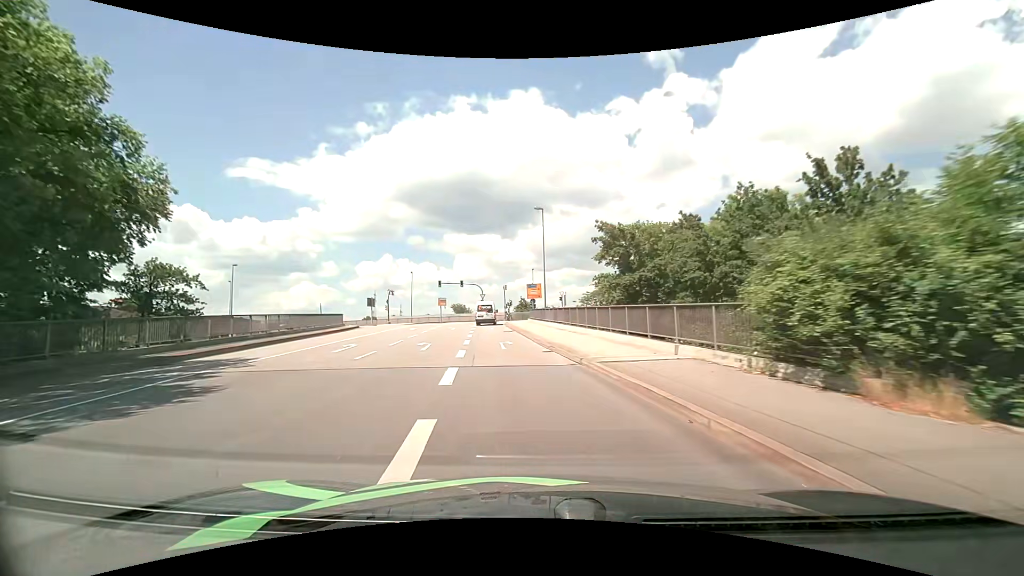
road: primary_link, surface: asphalt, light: Day
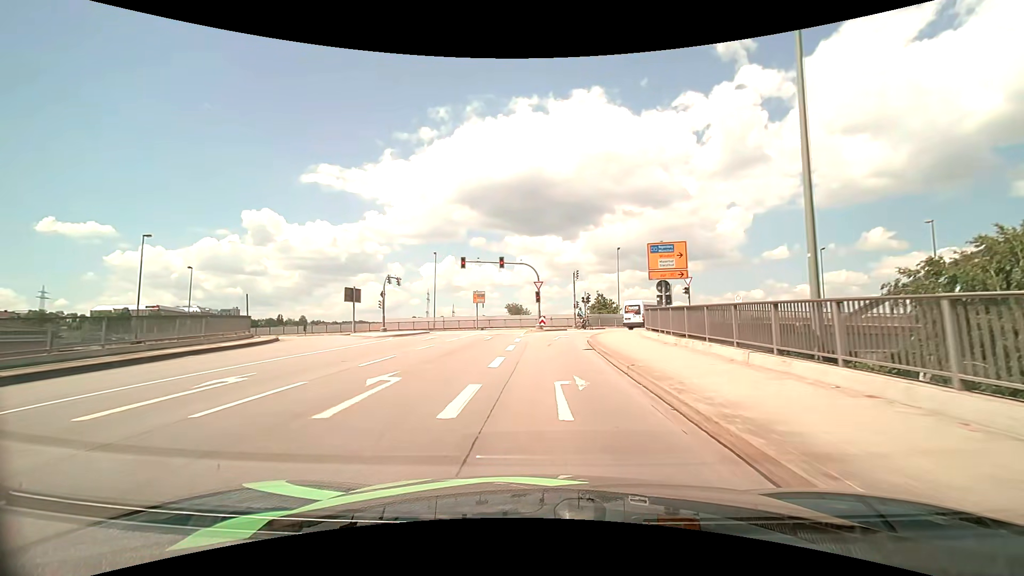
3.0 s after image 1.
(-3.2, +33.0) m; -8°
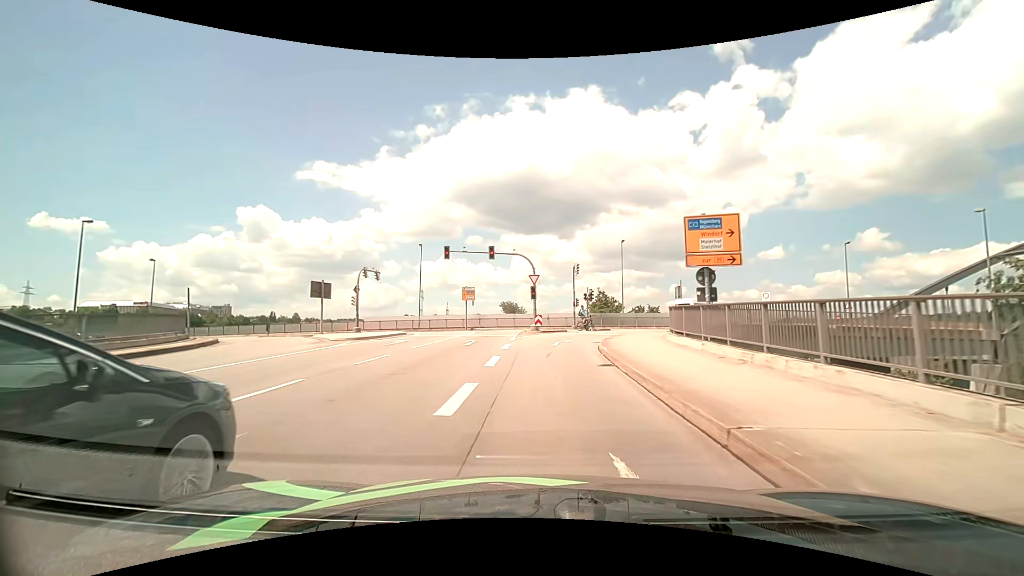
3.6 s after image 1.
(0.0, +5.9) m; 0°
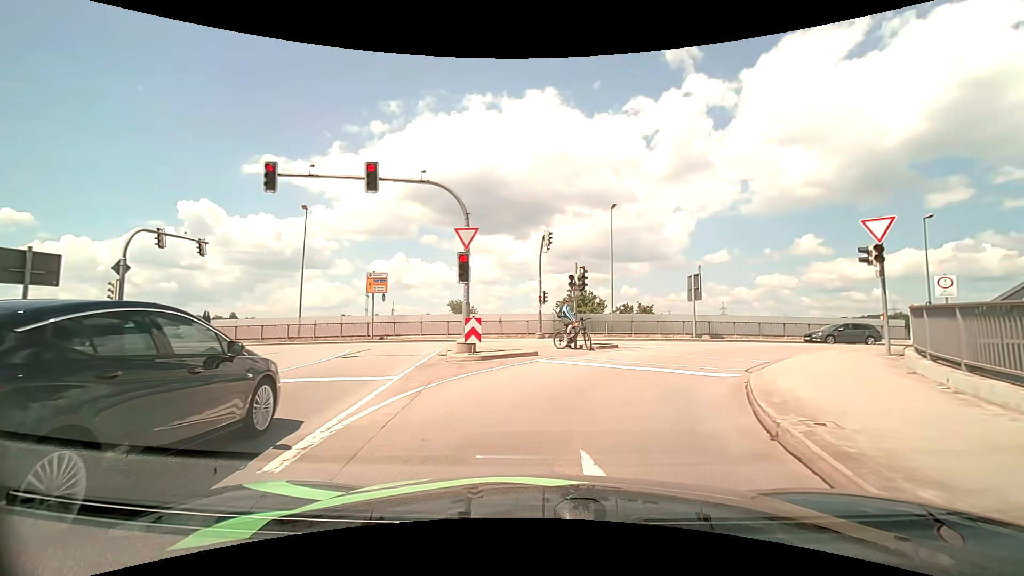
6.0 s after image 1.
(+0.5, +19.8) m; +5°
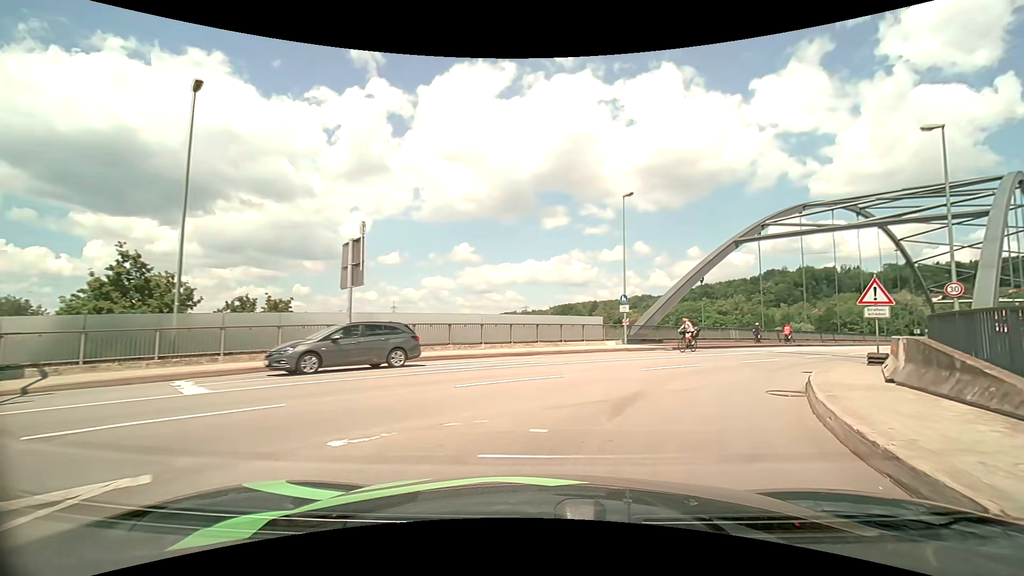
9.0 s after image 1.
(+4.9, +17.6) m; +36°
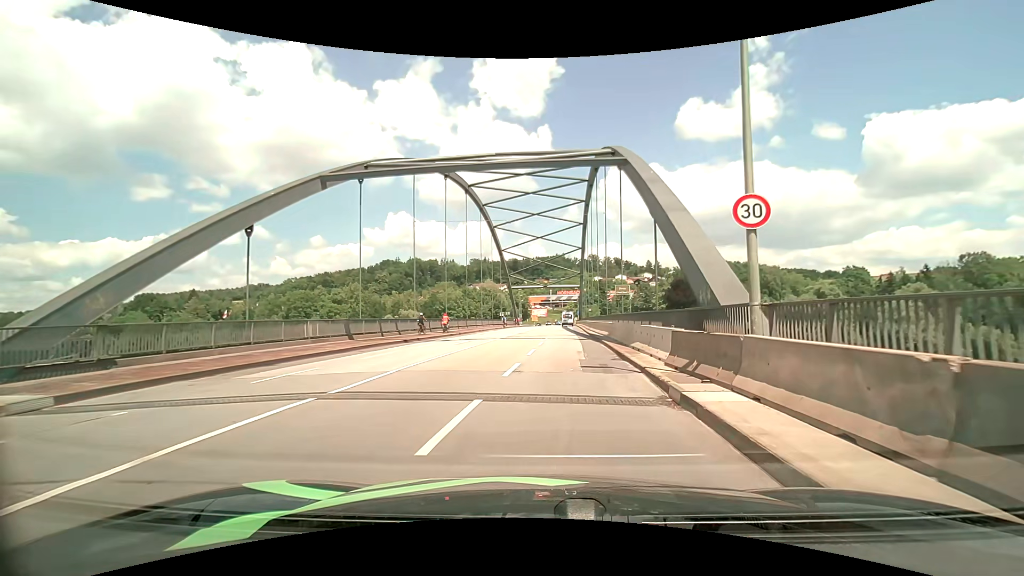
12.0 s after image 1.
(+7.9, +18.6) m; +42°
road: primary
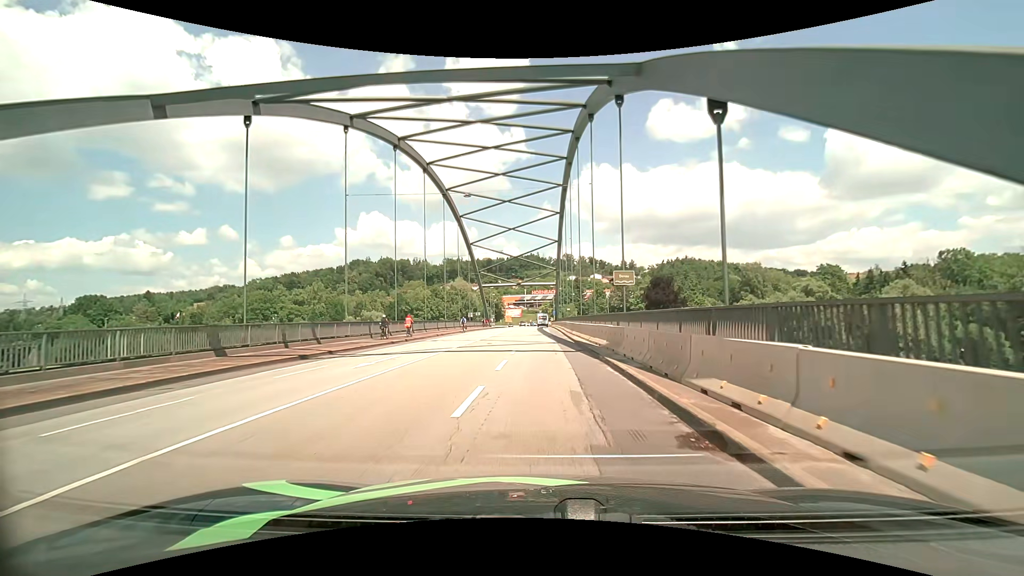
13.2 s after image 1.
(+0.4, +10.2) m; +3°
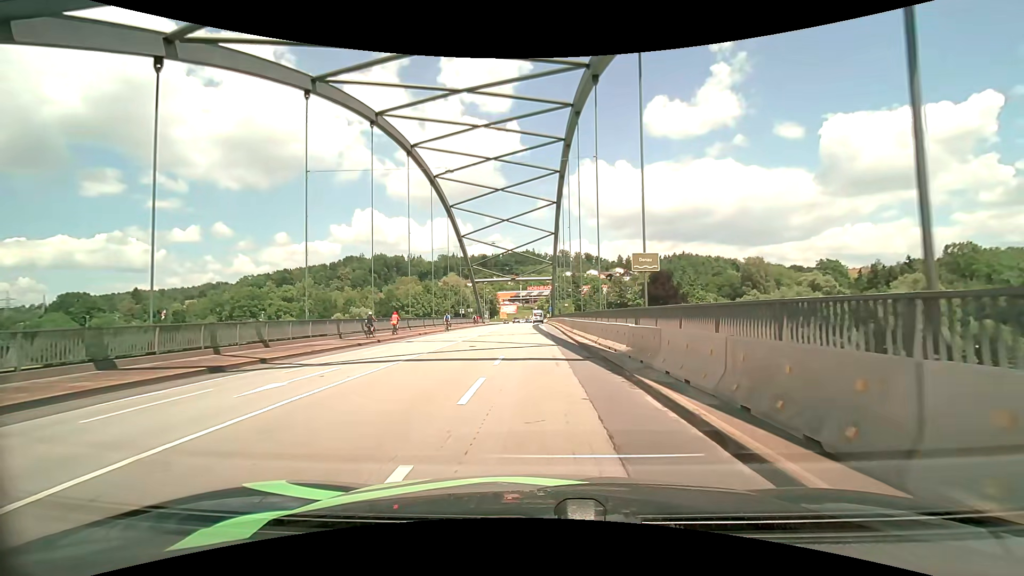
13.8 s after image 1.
(0.0, +5.3) m; +1°
(0, +10) (0, +20) (0, +30) (0, +40) (-1, +50) (-1, +60) (-1, +70) (-1, +80) (-1, +90) (-1, +100) m
